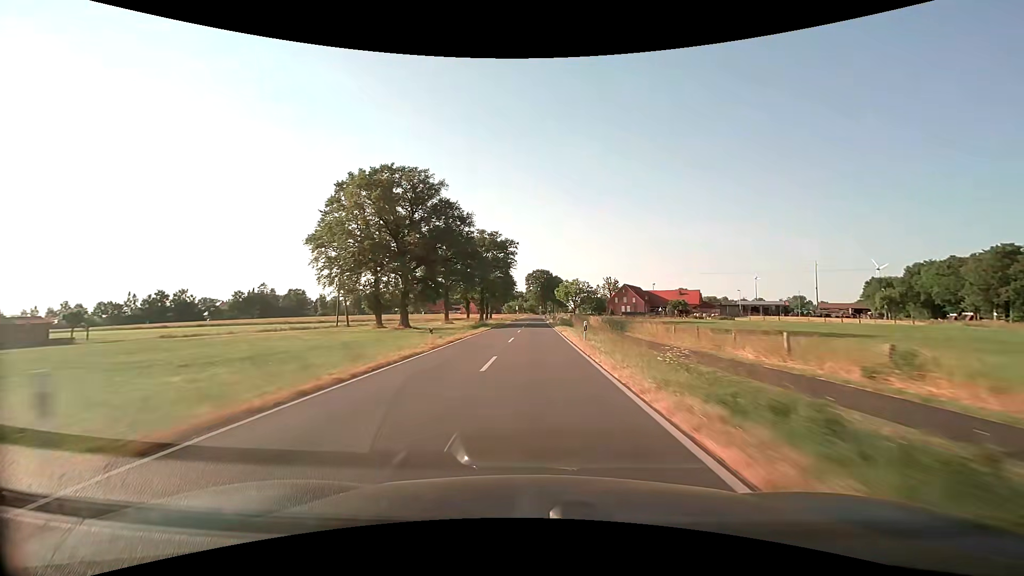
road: secondary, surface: asphalt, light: Day
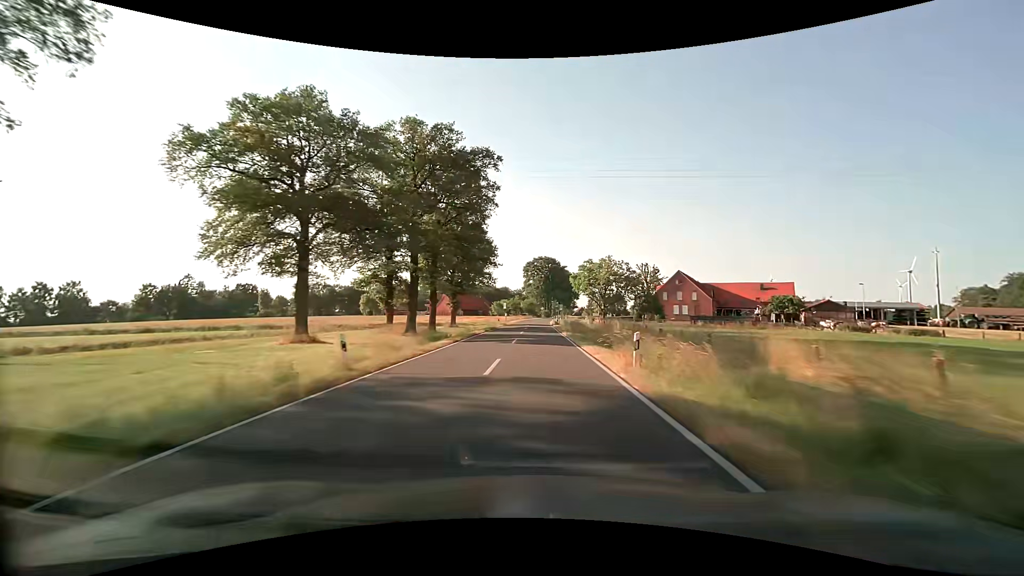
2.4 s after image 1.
(+0.1, +61.2) m; 0°
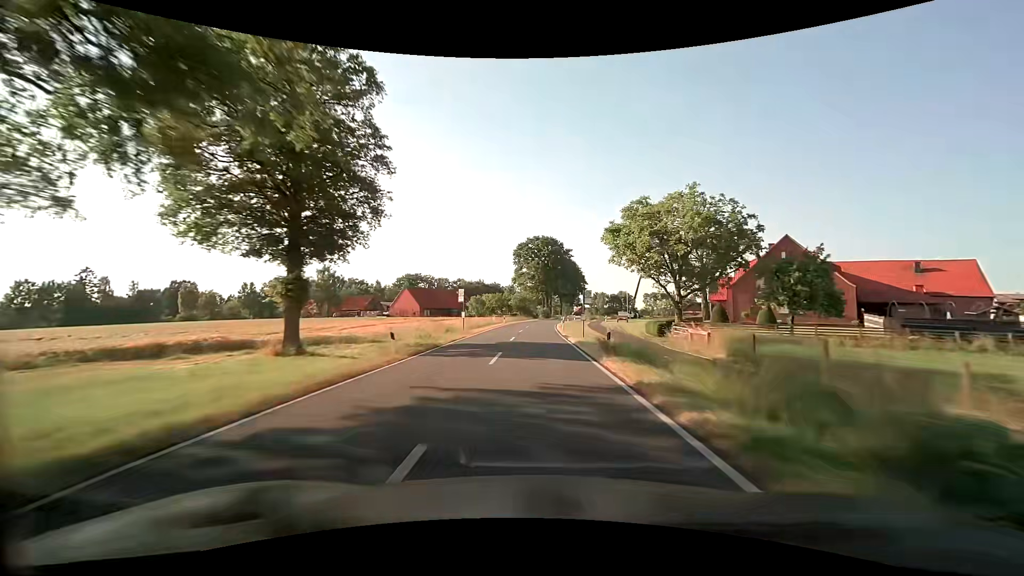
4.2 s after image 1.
(+0.2, +46.0) m; +1°
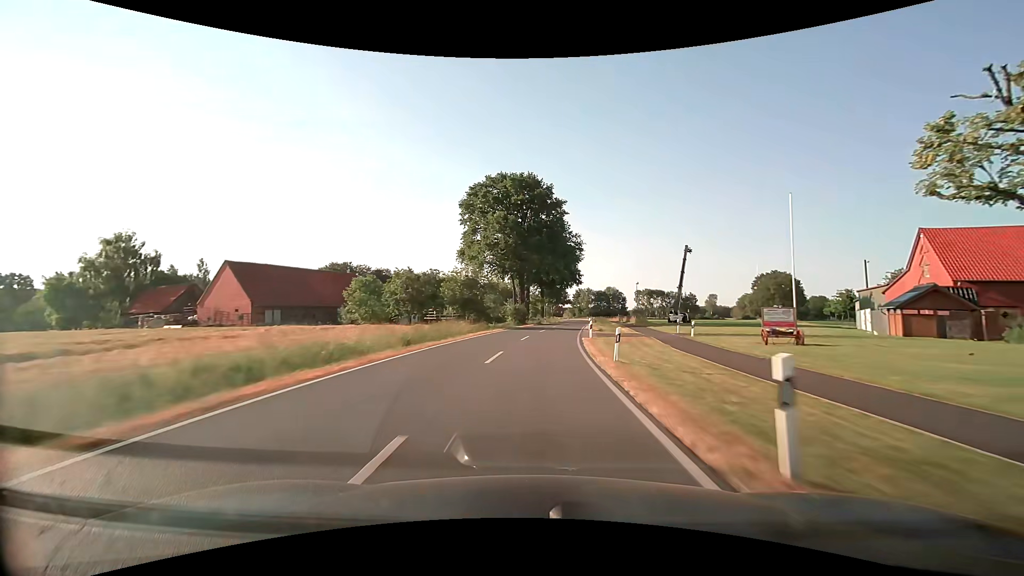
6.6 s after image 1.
(+0.7, +59.6) m; +3°
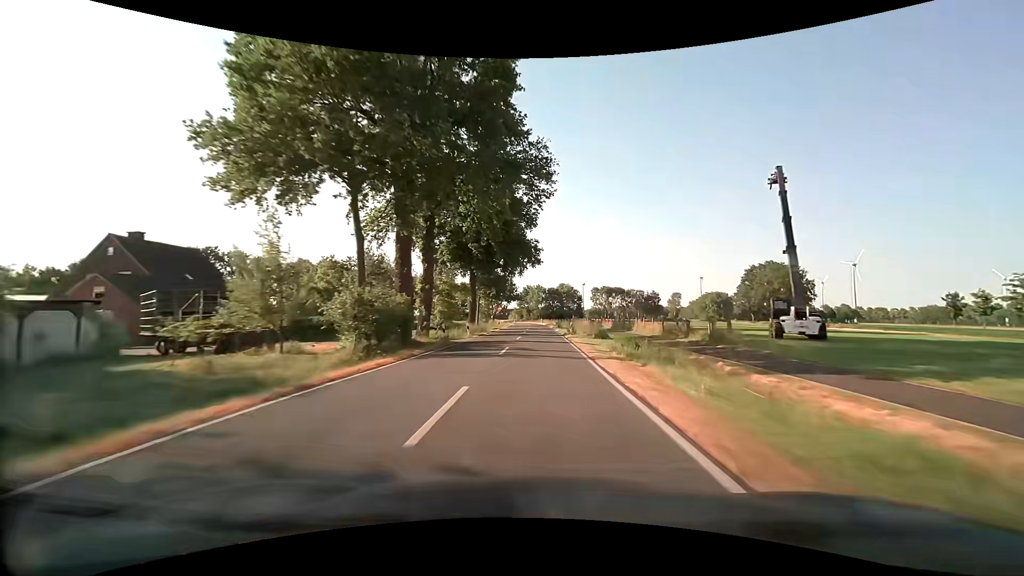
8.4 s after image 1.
(+2.5, +44.1) m; +6°
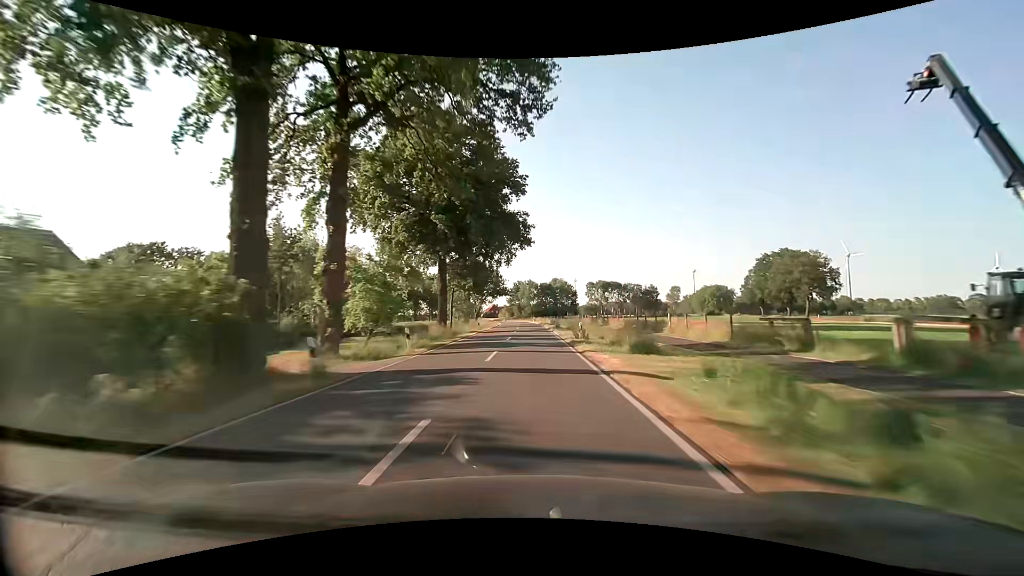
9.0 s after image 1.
(+0.2, +14.8) m; +1°
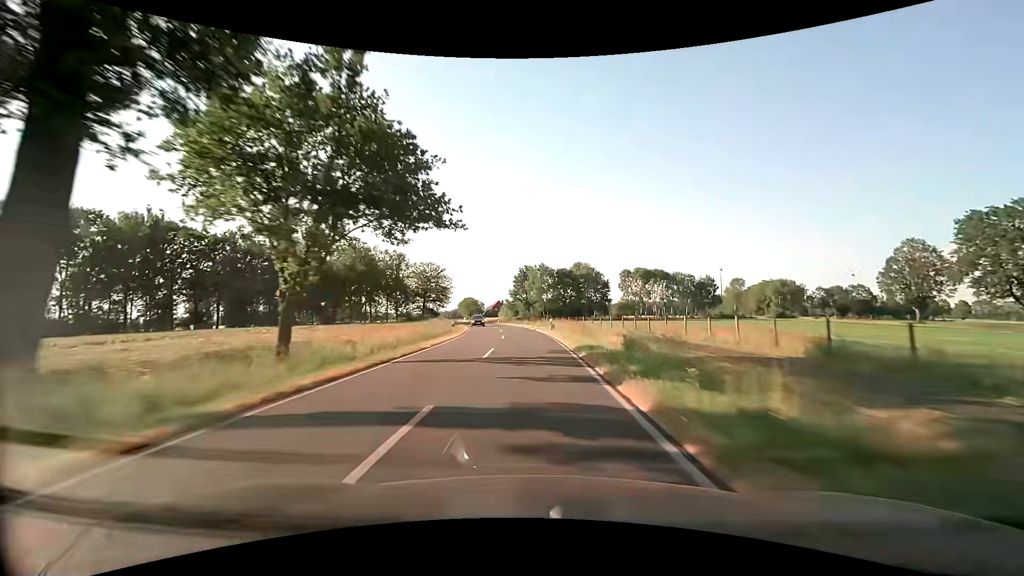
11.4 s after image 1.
(-0.6, +59.4) m; -1°
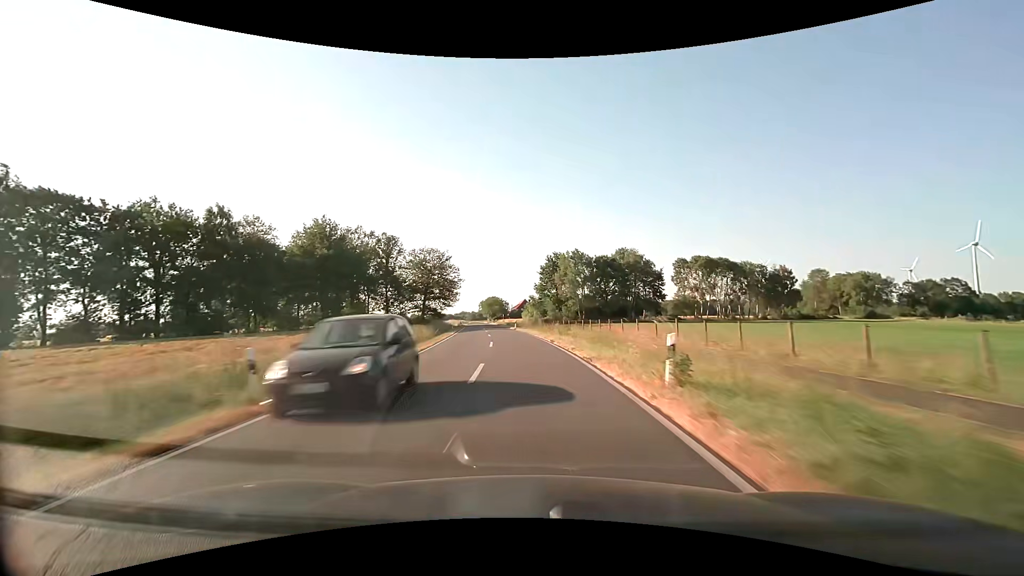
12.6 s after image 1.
(-0.7, +29.7) m; -3°
(0, +10) (-1, +20) (-1, +30) (-3, +40) (-4, +50) (-5, +60) (-6, +70) (-7, +80) (-9, +90) (-10, +99) m
